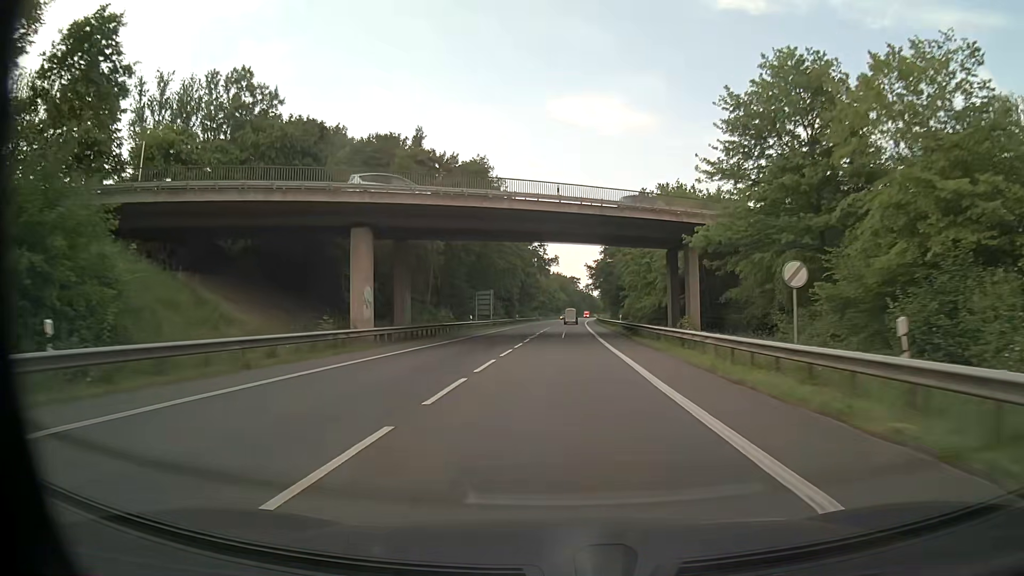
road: primary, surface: asphalt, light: Day
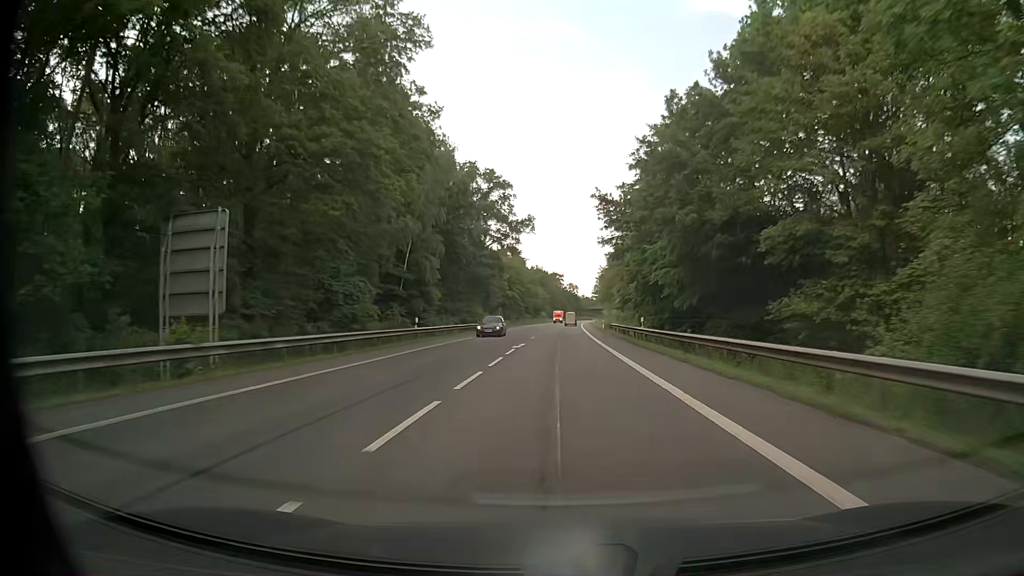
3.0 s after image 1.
(+0.6, +63.6) m; +1°
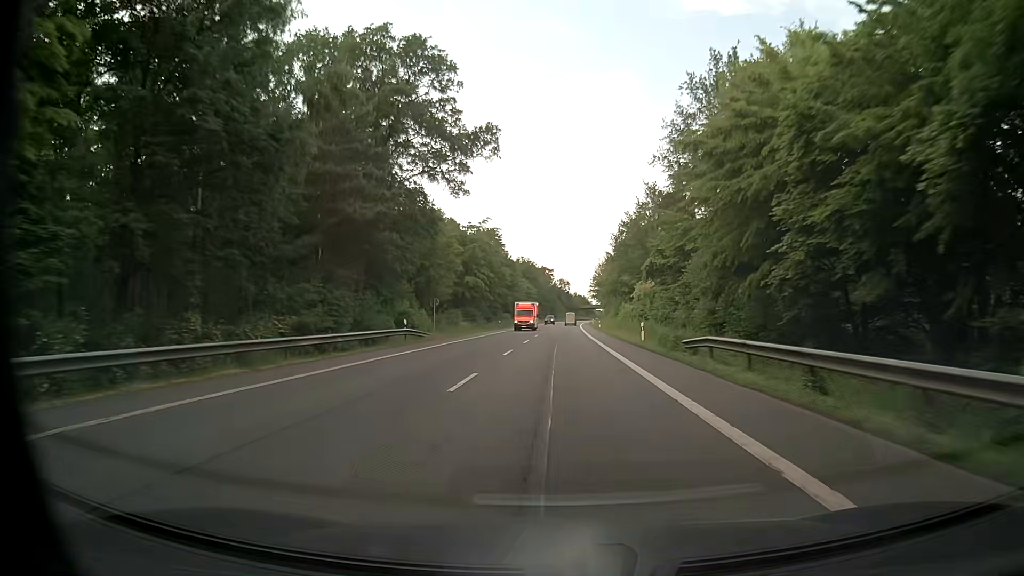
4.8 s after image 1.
(+0.4, +42.6) m; +1°
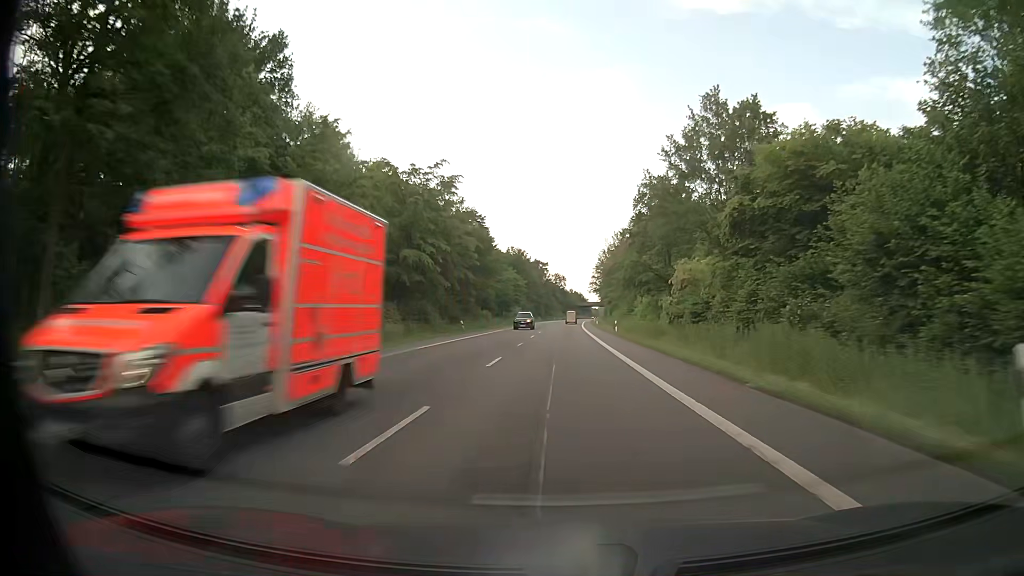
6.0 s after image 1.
(+0.1, +30.1) m; 0°
(0, +10) (0, +20) (0, +30) (0, +40) (0, +50) (+1, +60) (+1, +70) (+1, +80) (+1, +90) (+2, +100) m
